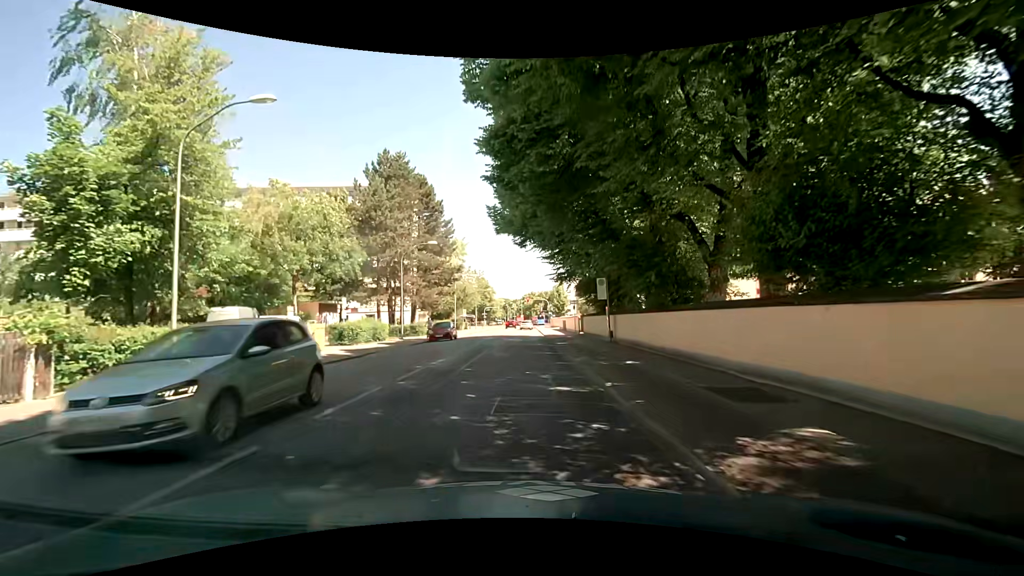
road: secondary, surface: asphalt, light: Day
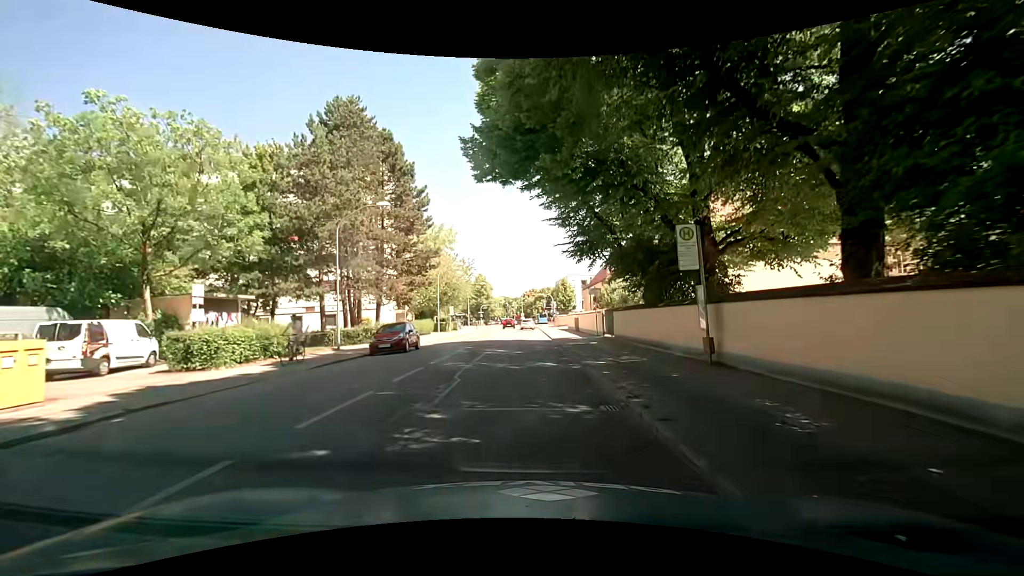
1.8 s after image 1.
(+0.3, +14.1) m; 0°
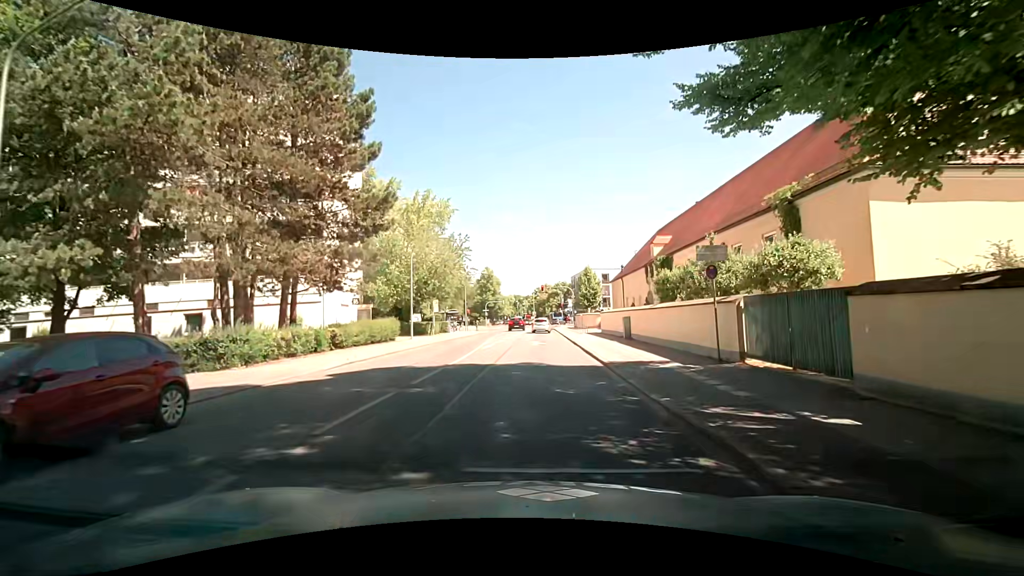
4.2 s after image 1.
(0.0, +18.5) m; -1°
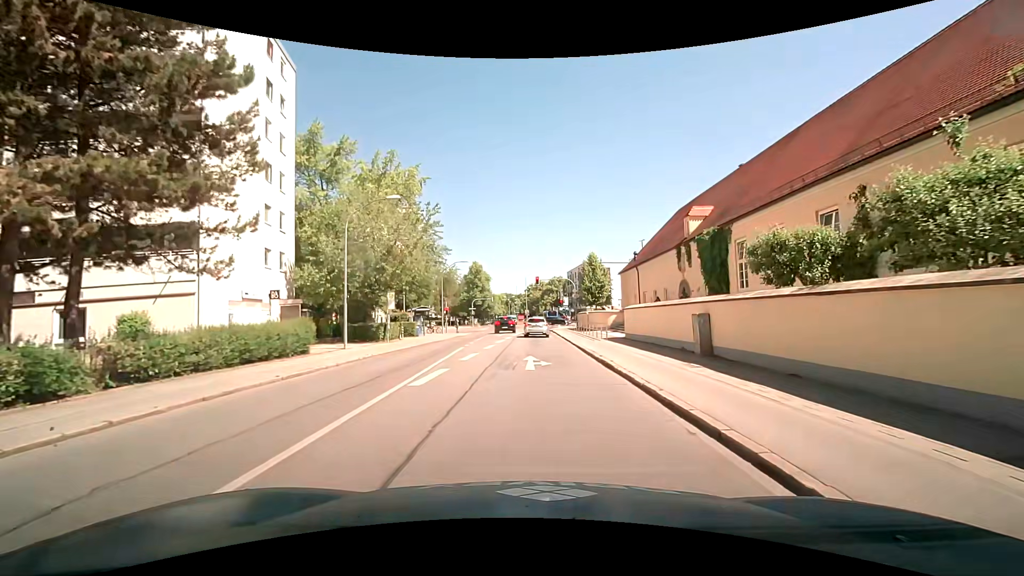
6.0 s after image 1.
(+0.1, +12.8) m; +1°
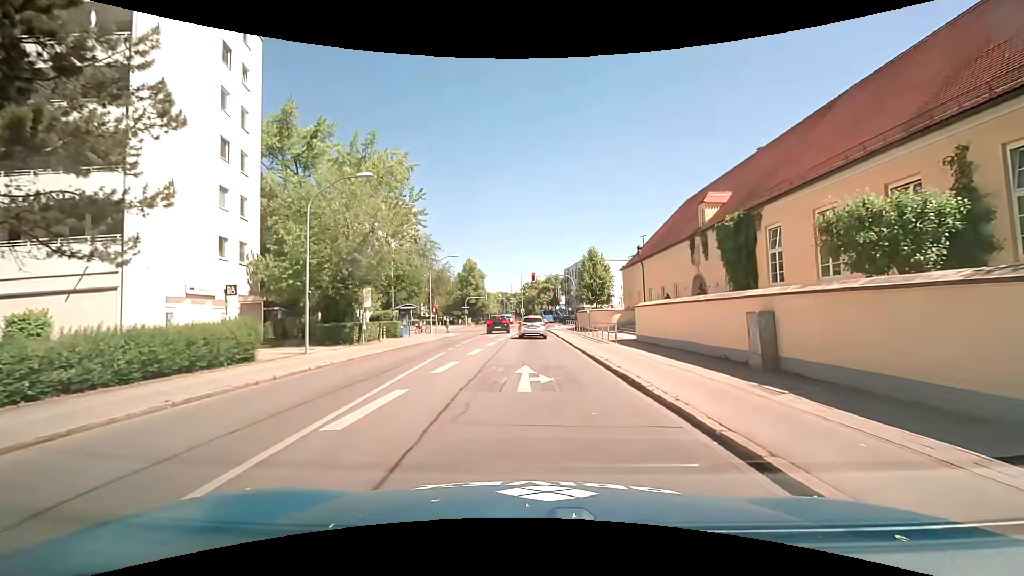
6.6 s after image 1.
(0.0, +4.0) m; -1°
